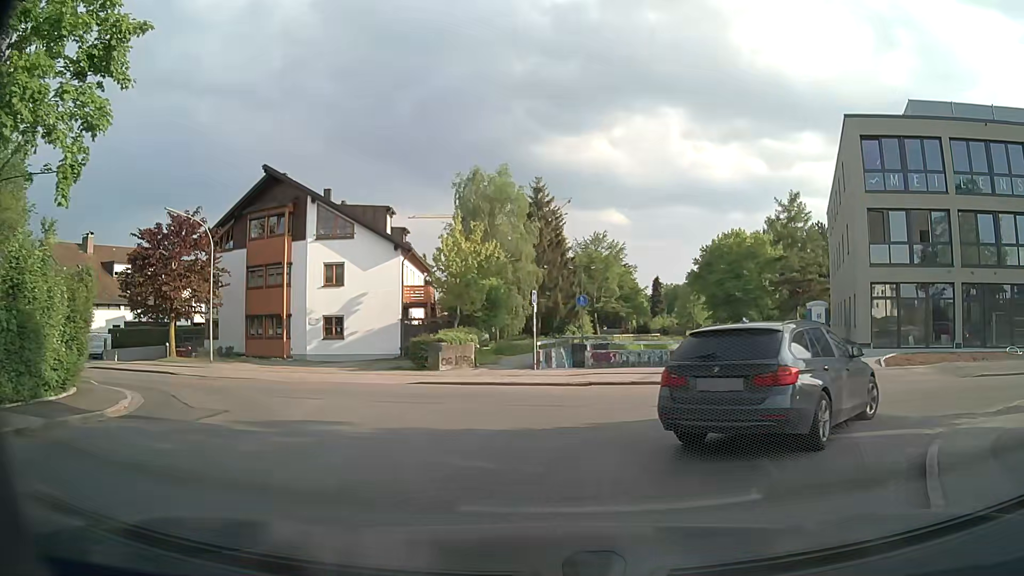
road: tertiary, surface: asphalt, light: Day
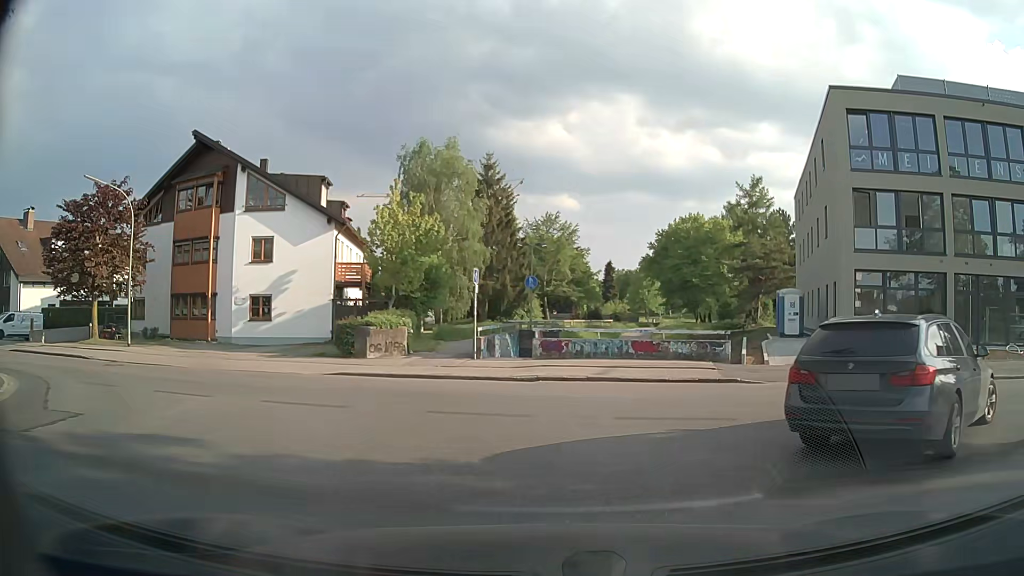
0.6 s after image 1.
(+0.1, +3.2) m; +4°
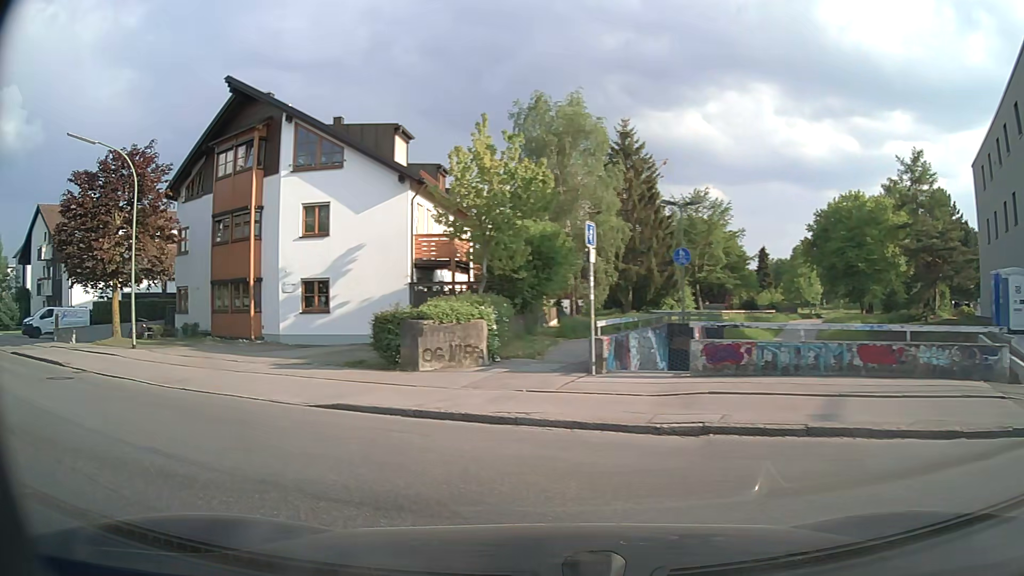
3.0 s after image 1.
(+0.2, +8.8) m; -12°
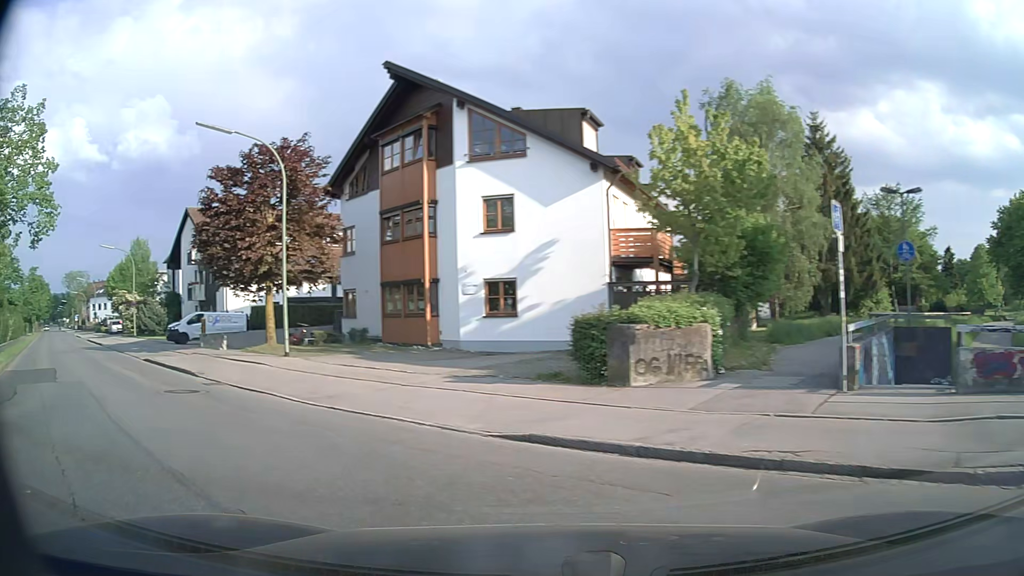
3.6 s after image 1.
(-0.4, +2.7) m; -16°
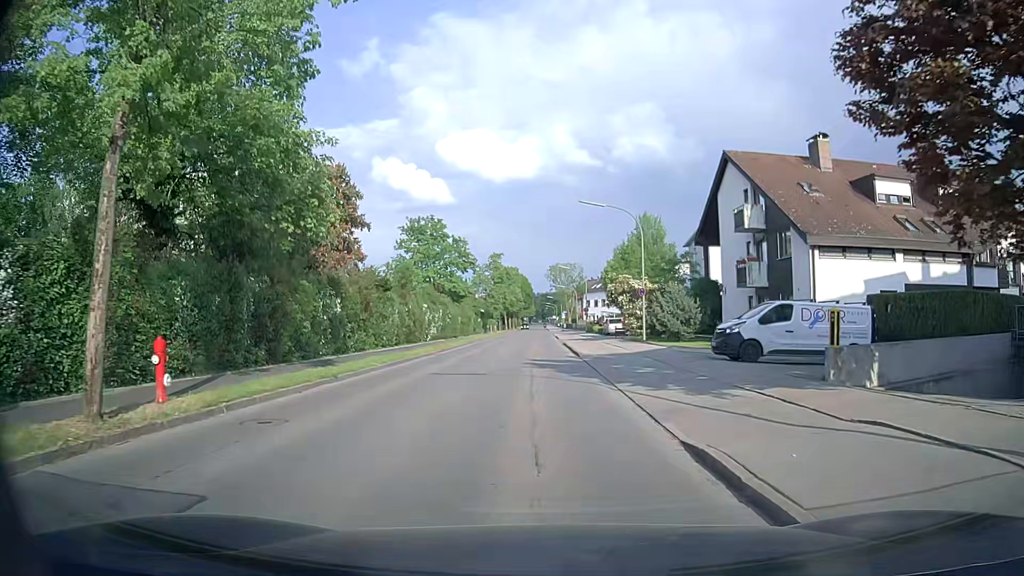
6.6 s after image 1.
(-10.6, +17.2) m; -43°
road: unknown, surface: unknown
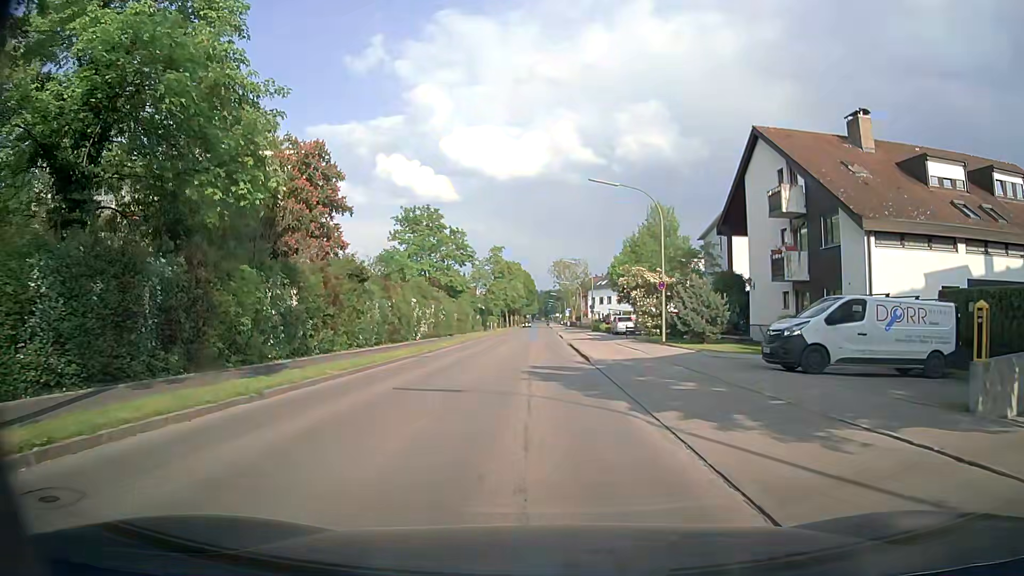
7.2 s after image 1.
(-0.1, +4.9) m; 0°
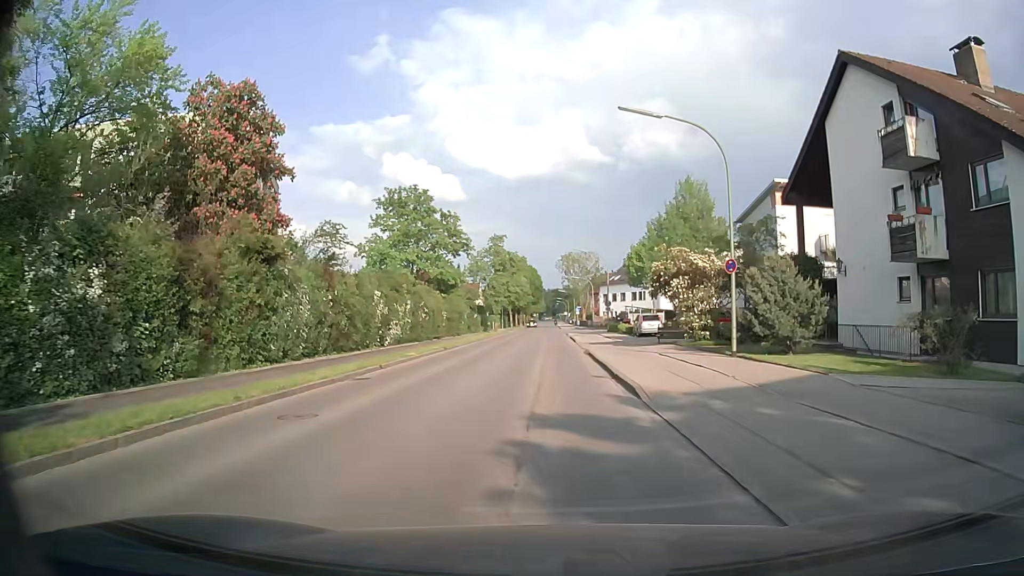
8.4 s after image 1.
(-0.1, +10.3) m; -1°
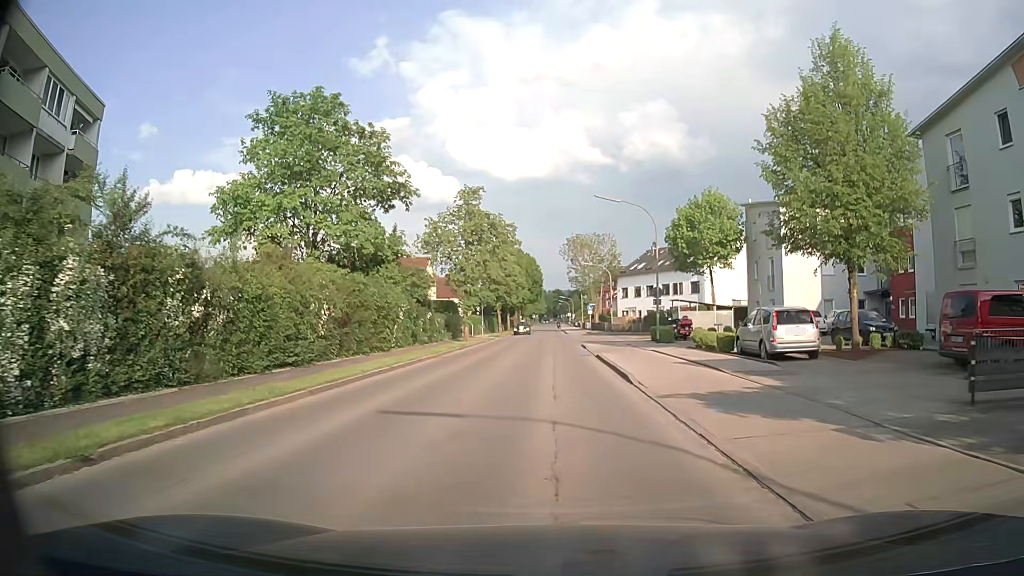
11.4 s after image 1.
(-0.1, +26.7) m; 0°
(0, +10) (0, +20) (0, +30) (0, +40) (+2, +50) (+8, +57) (+17, +60) (+27, +60) (+37, +60) (+47, +60) m
